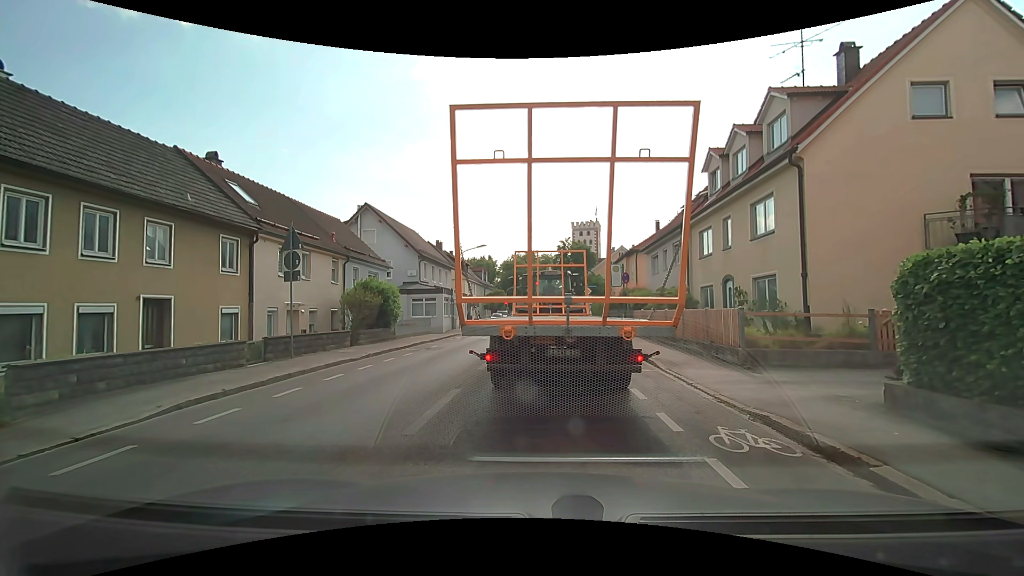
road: secondary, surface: asphalt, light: Day
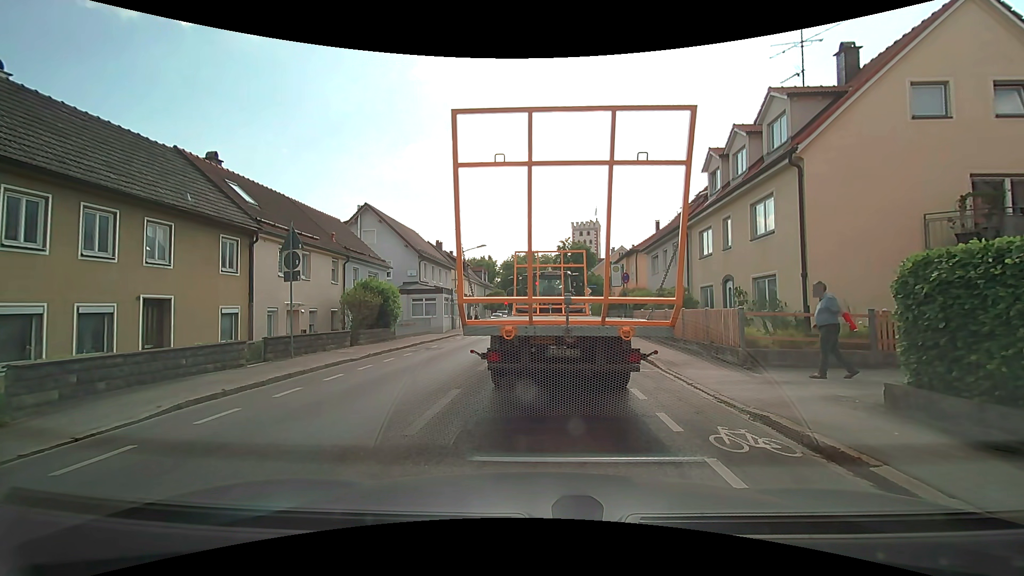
(0.0, 0.0) m; 0°
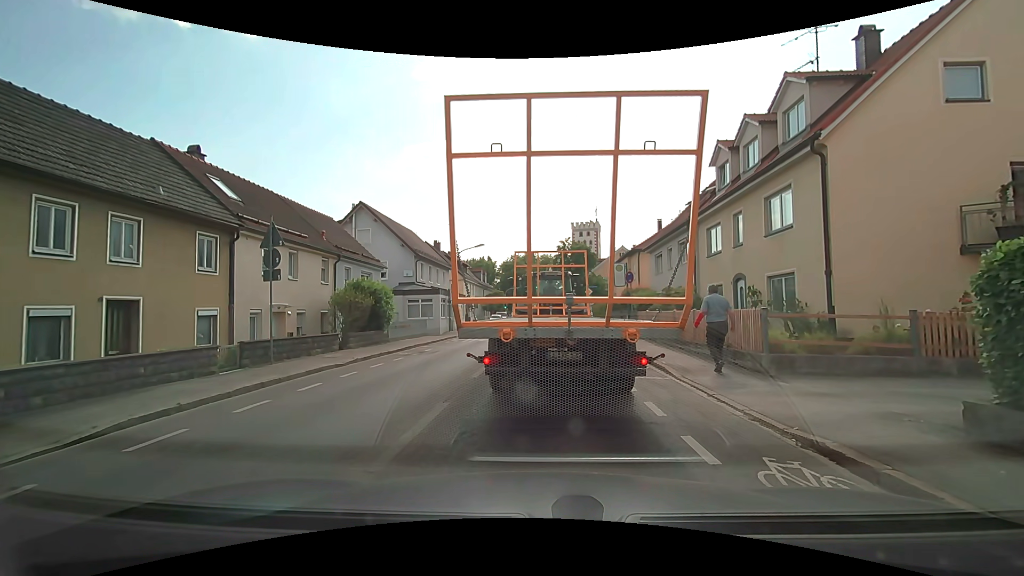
(0.0, +1.2) m; 0°
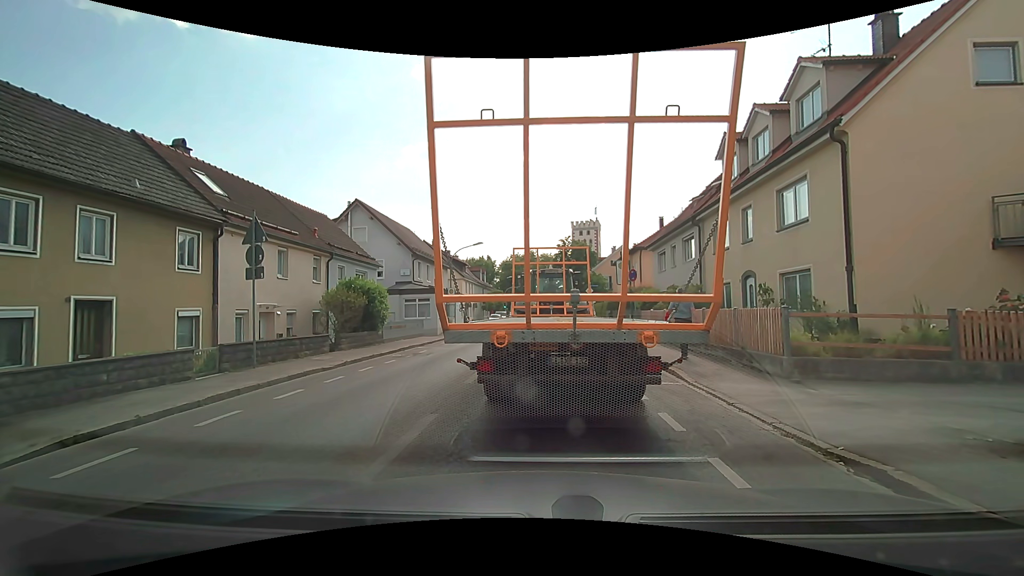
(0.0, +0.9) m; 0°
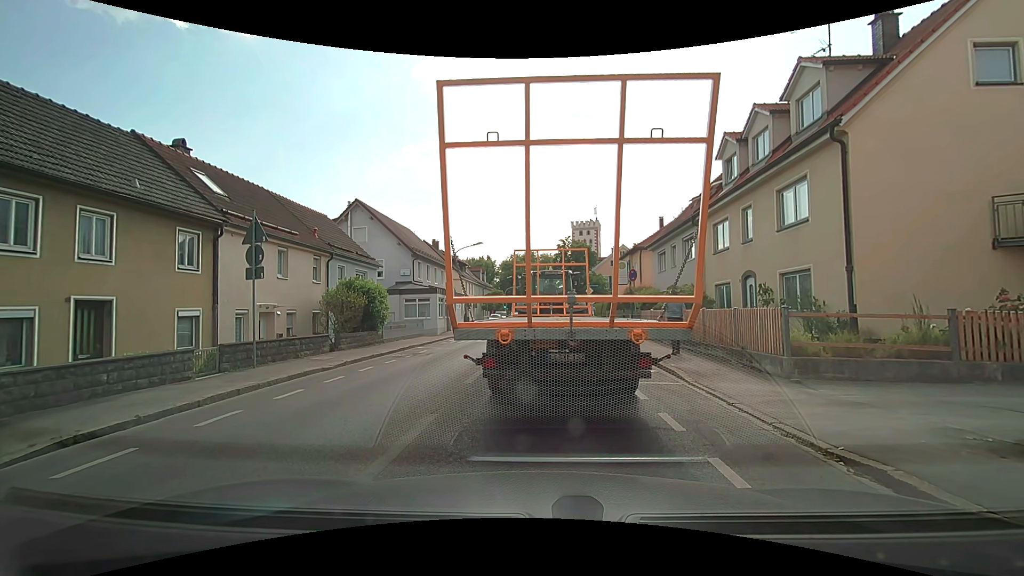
(0.0, 0.0) m; 0°
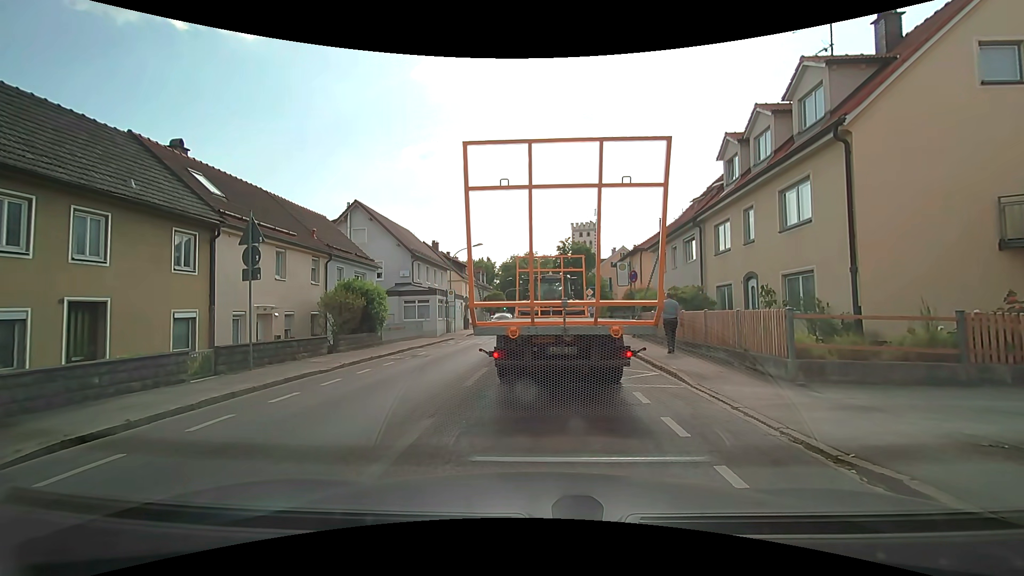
(0.0, +0.1) m; 0°
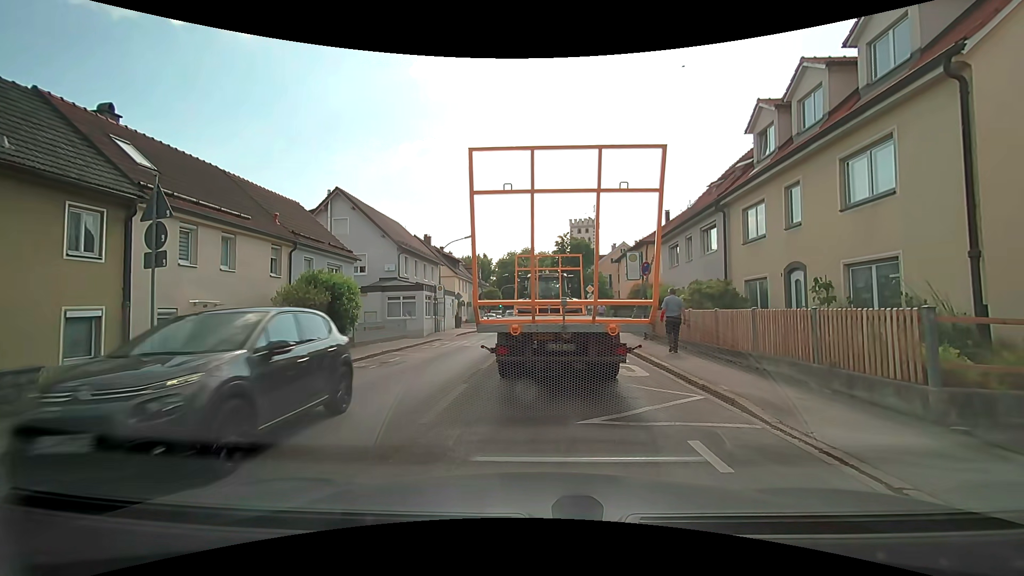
(0.0, +3.4) m; -2°
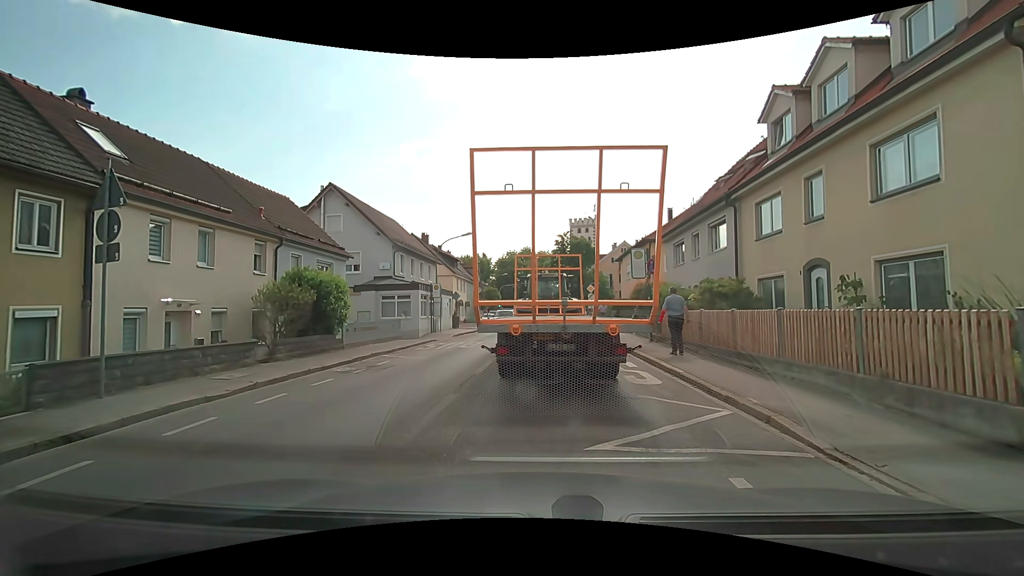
(0.0, +1.1) m; +1°
